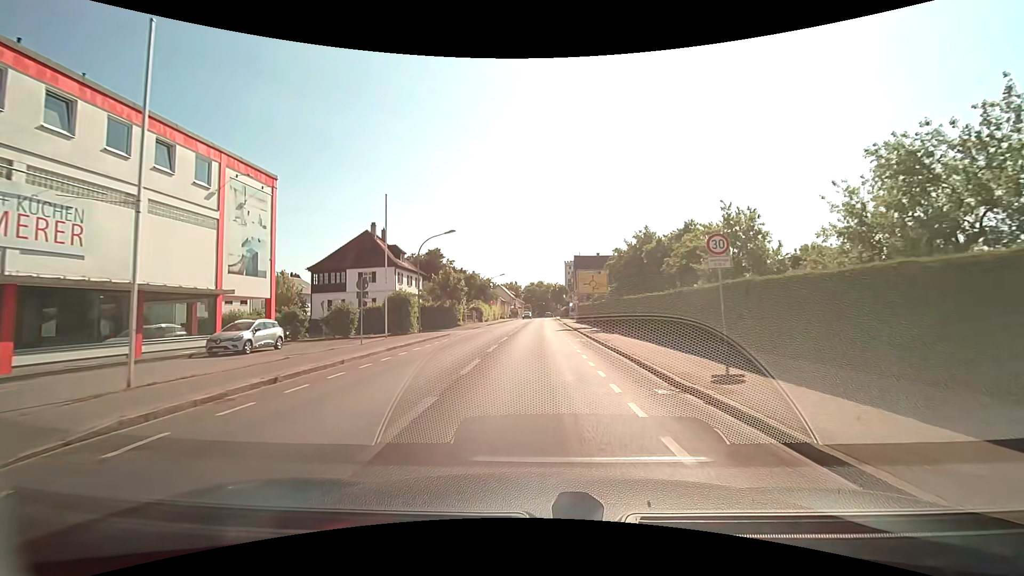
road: secondary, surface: asphalt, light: Day
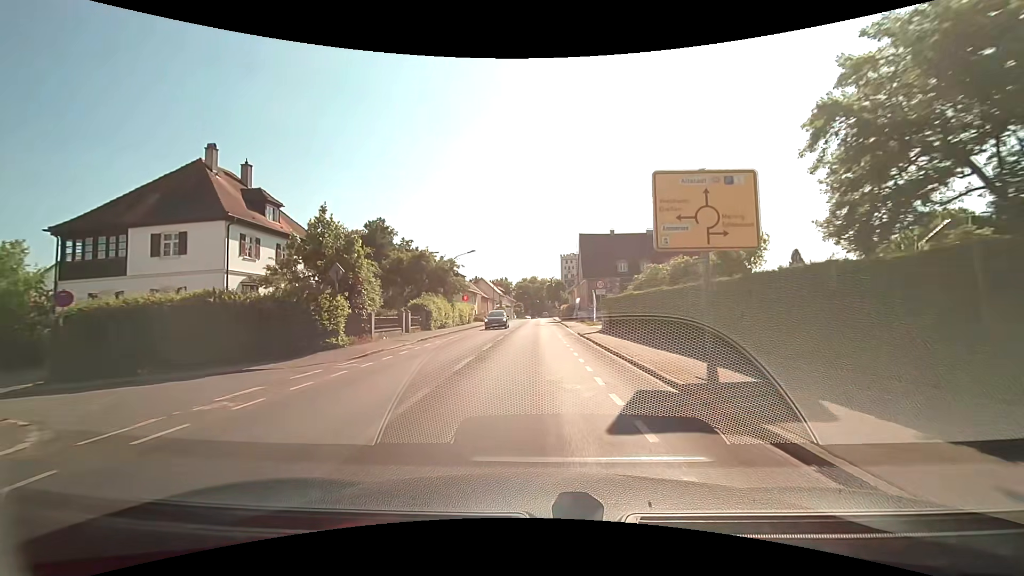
(+0.5, +29.4) m; 0°
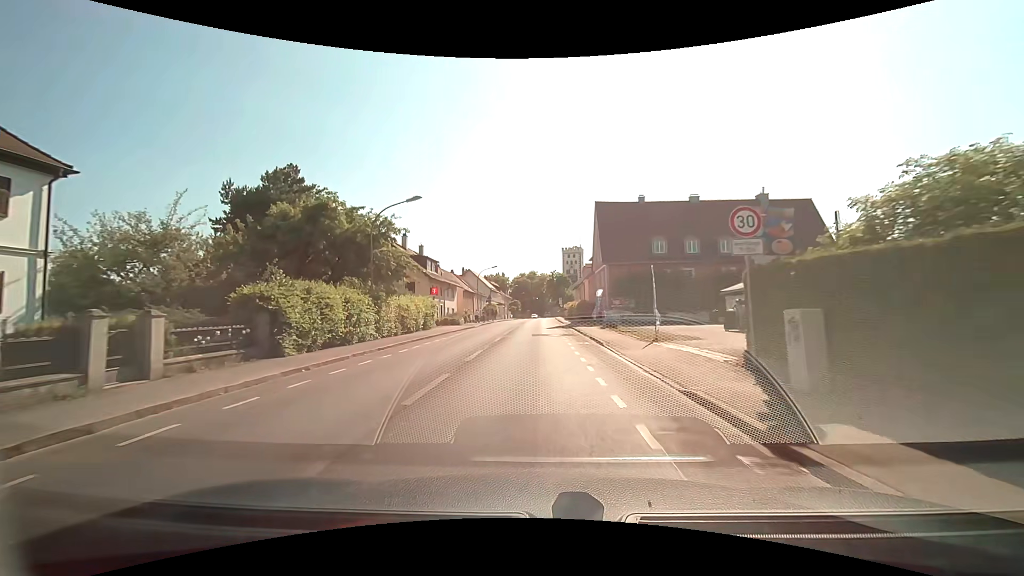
(0.0, +22.2) m; 0°
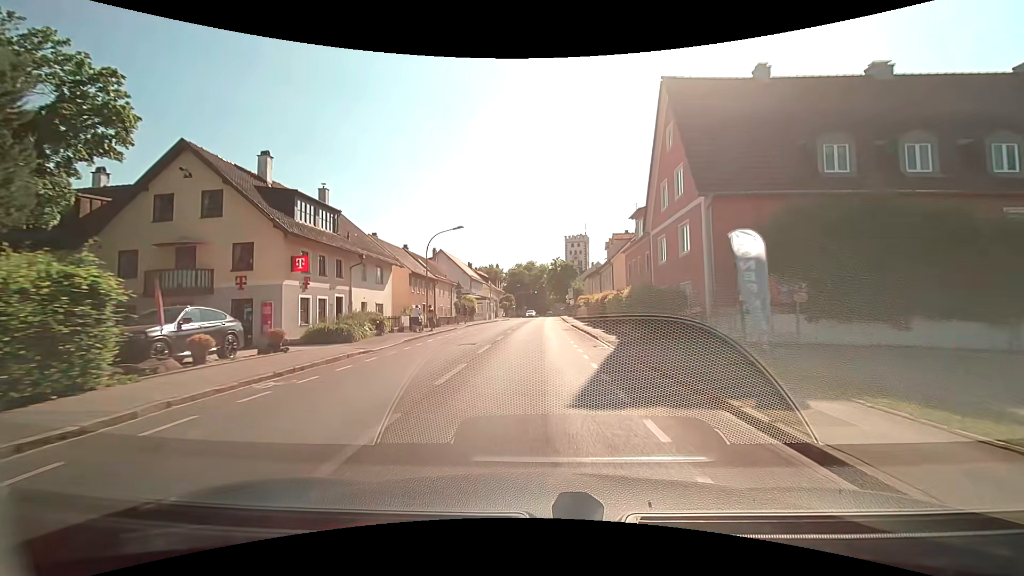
(+0.9, +29.8) m; +3°
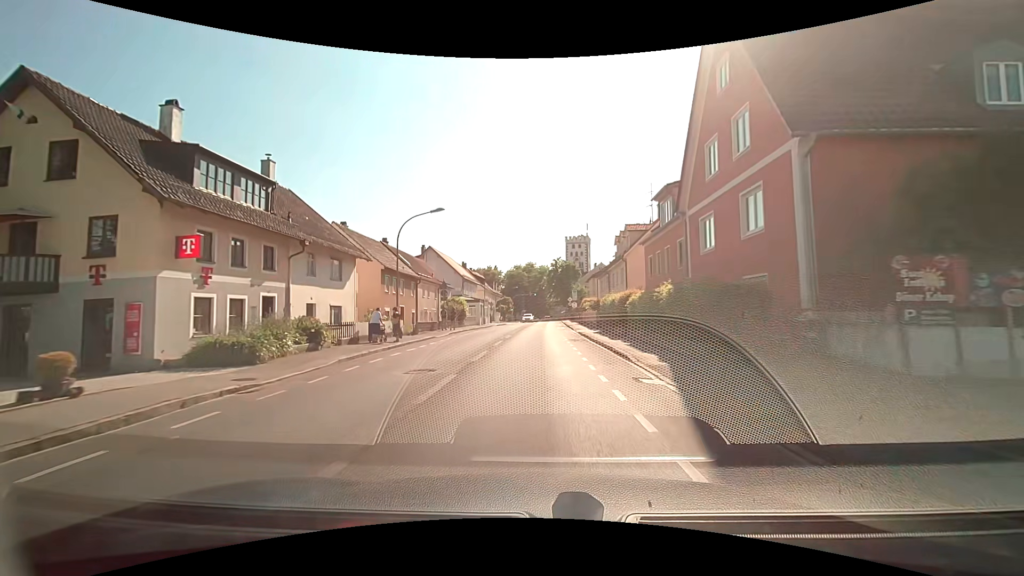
(0.0, +7.5) m; -2°
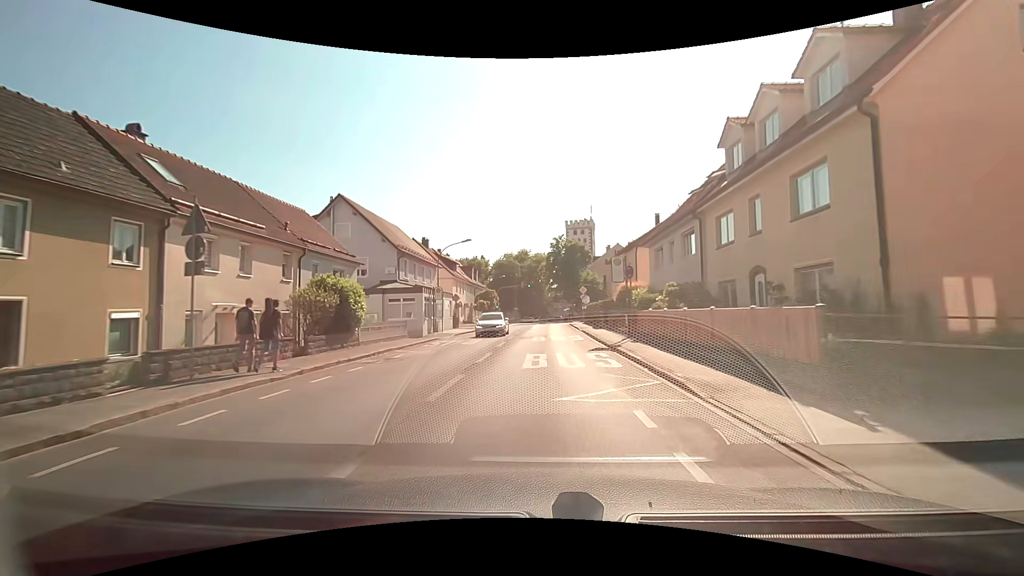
(+0.1, +29.8) m; -1°
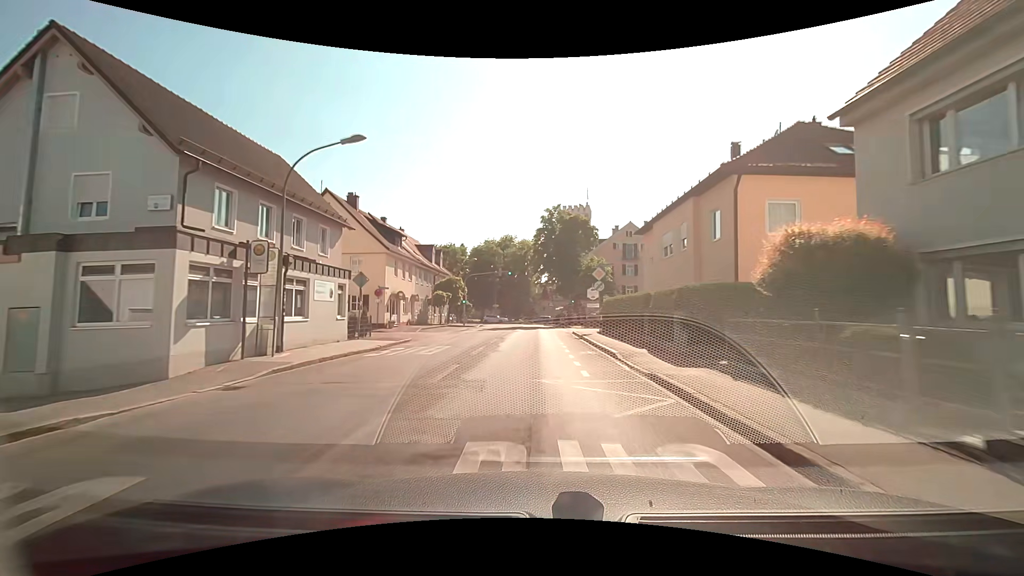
(+0.3, +22.2) m; +1°
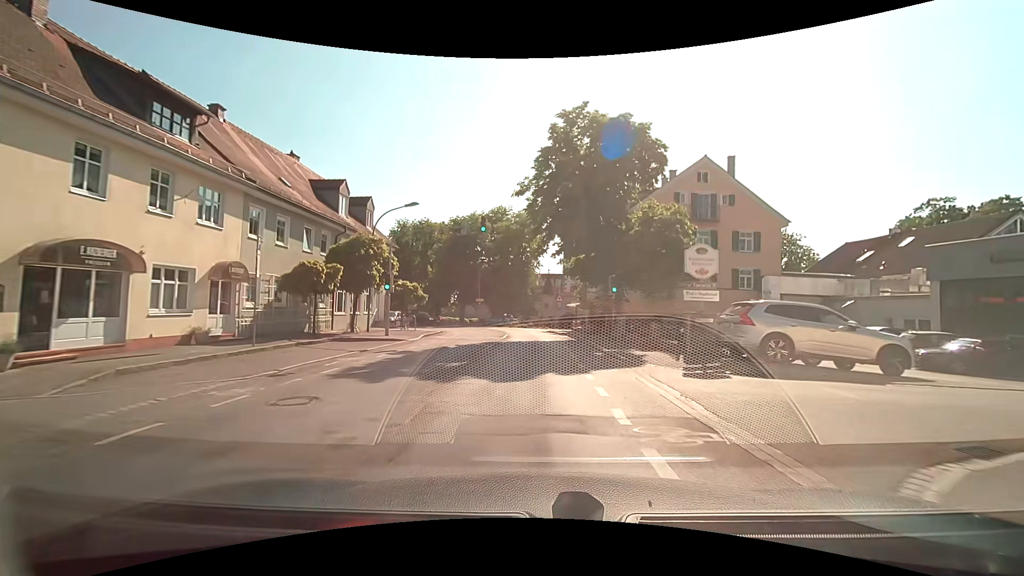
(0.0, +28.1) m; 0°
(0, +10) (0, +20) (0, +30) (0, +40) (-2, +50) (-4, +60) (-9, +68) (-16, +76) (-23, +83) (-28, +91) m
